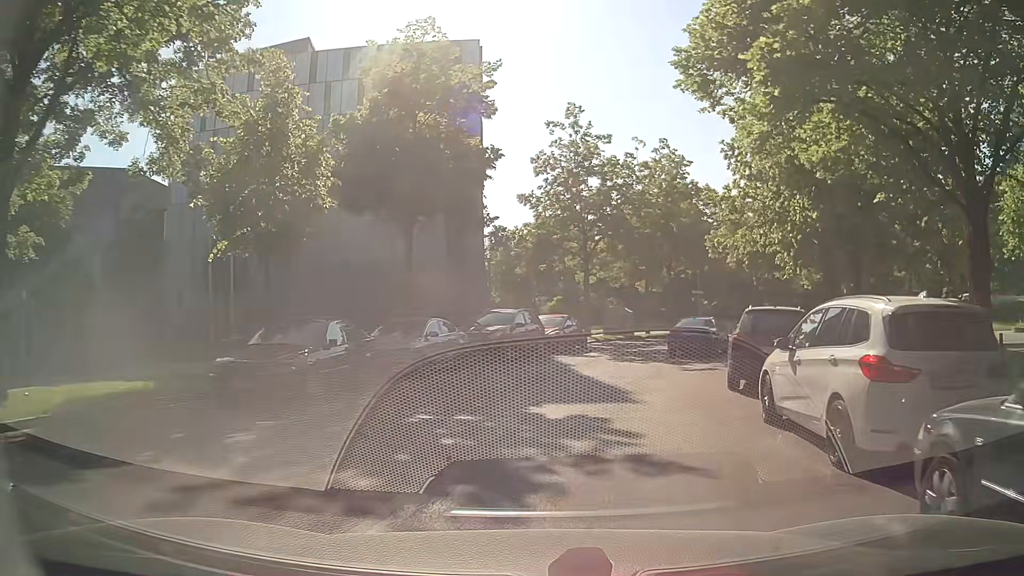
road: residential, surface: asphalt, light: Day
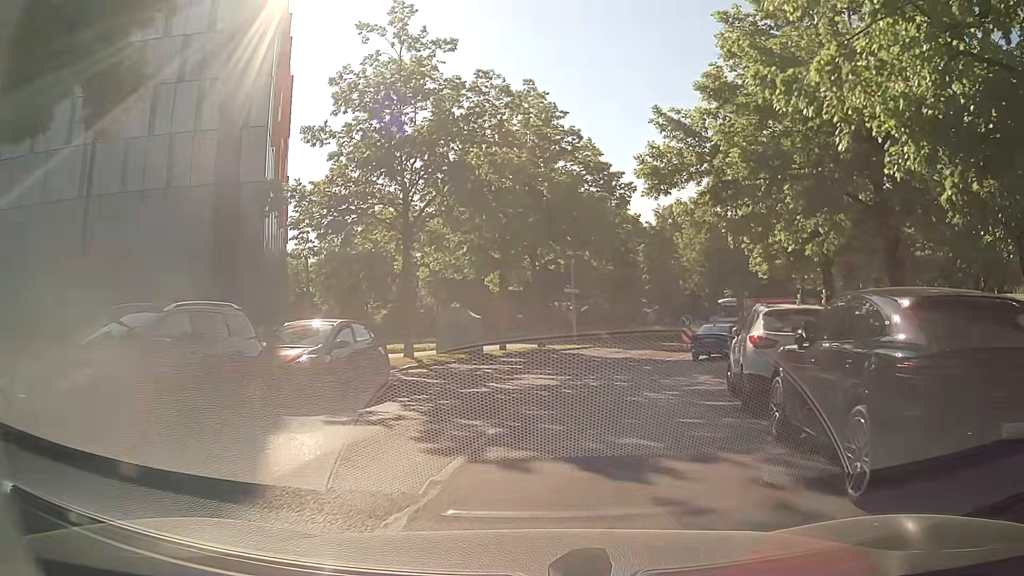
(+1.7, +14.2) m; +15°
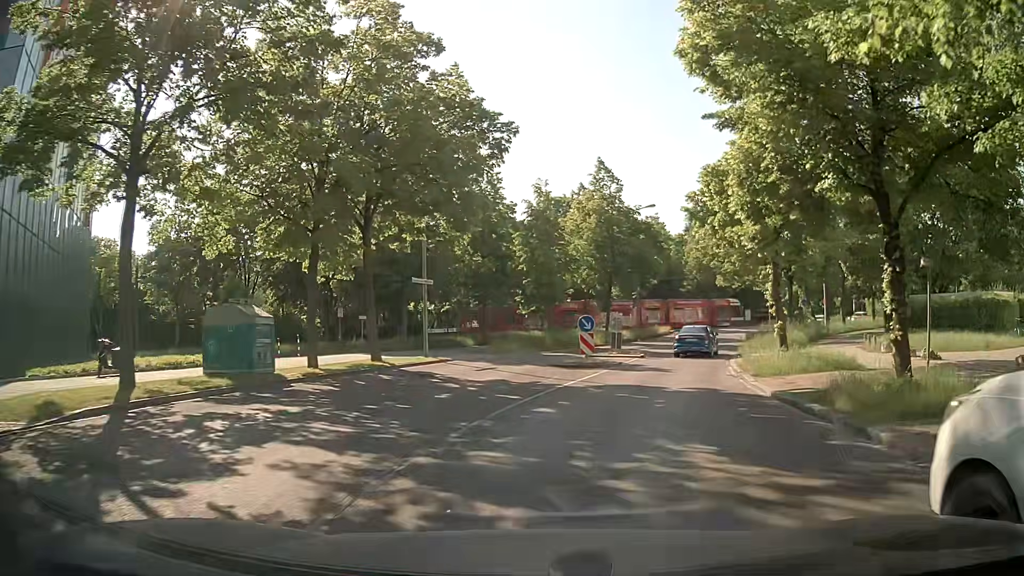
(+0.5, +10.6) m; +9°
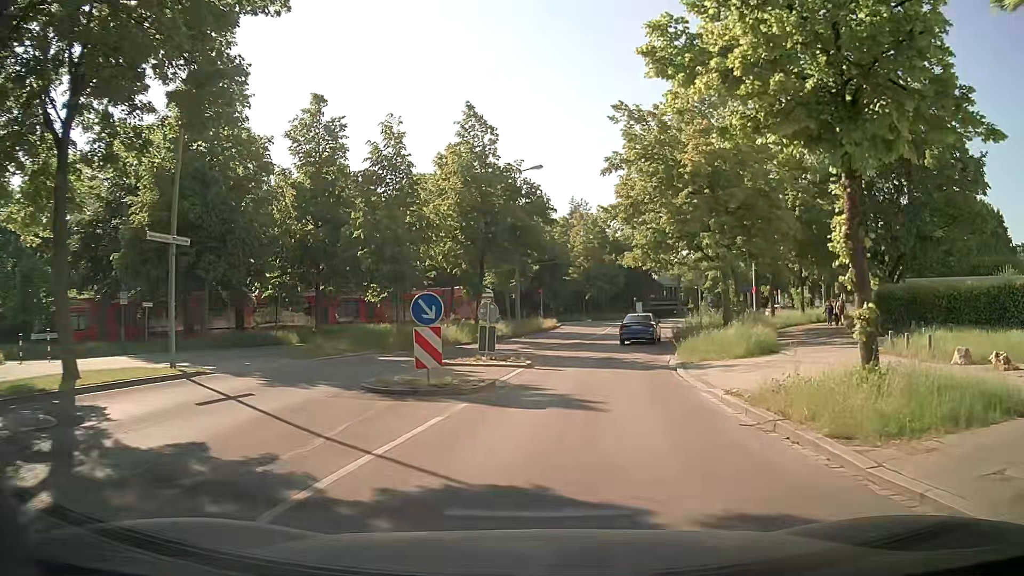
(+1.1, +11.5) m; +9°
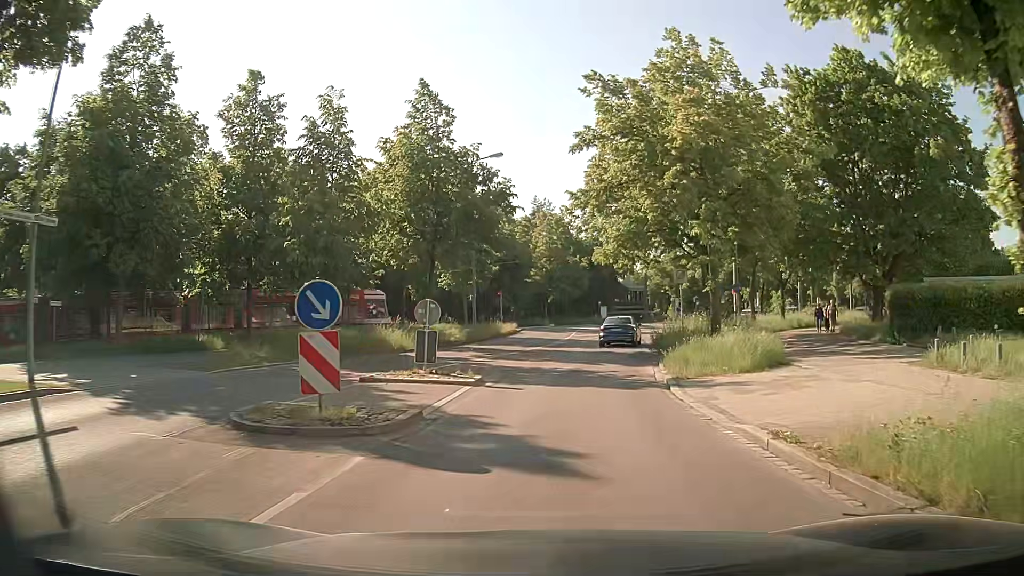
(+0.2, +4.2) m; +3°
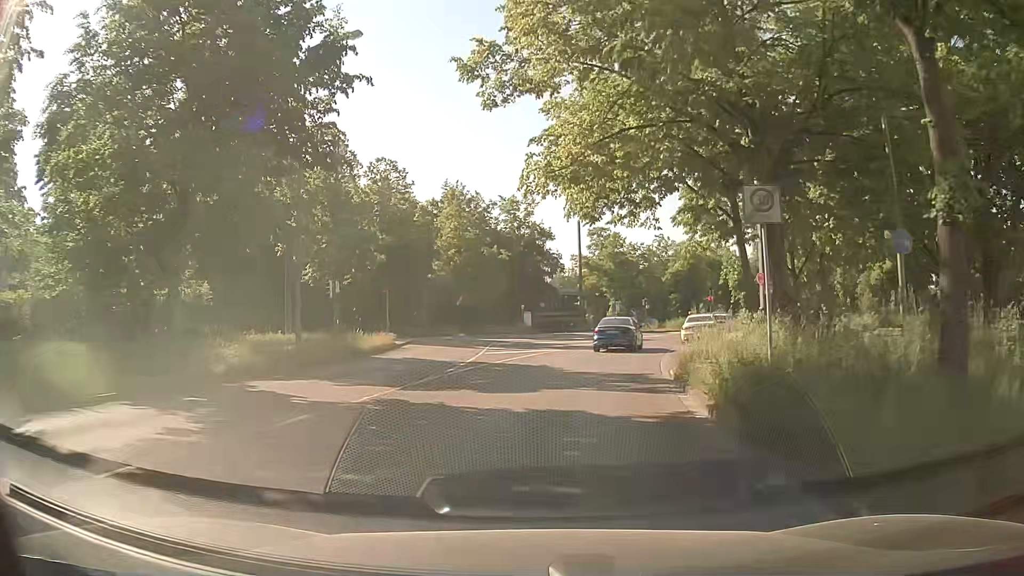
(+1.6, +17.9) m; +8°
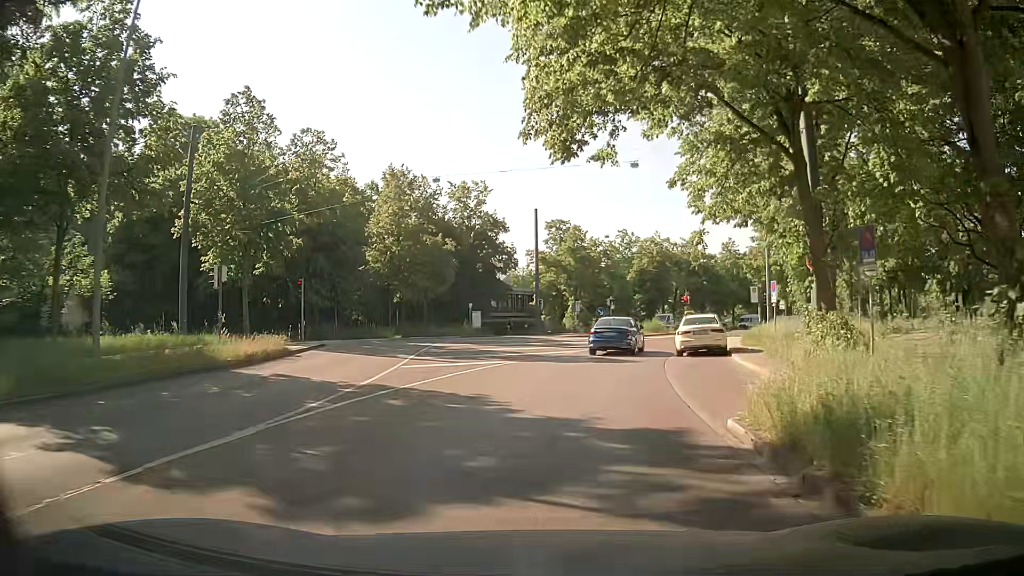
(+0.3, +8.4) m; +5°
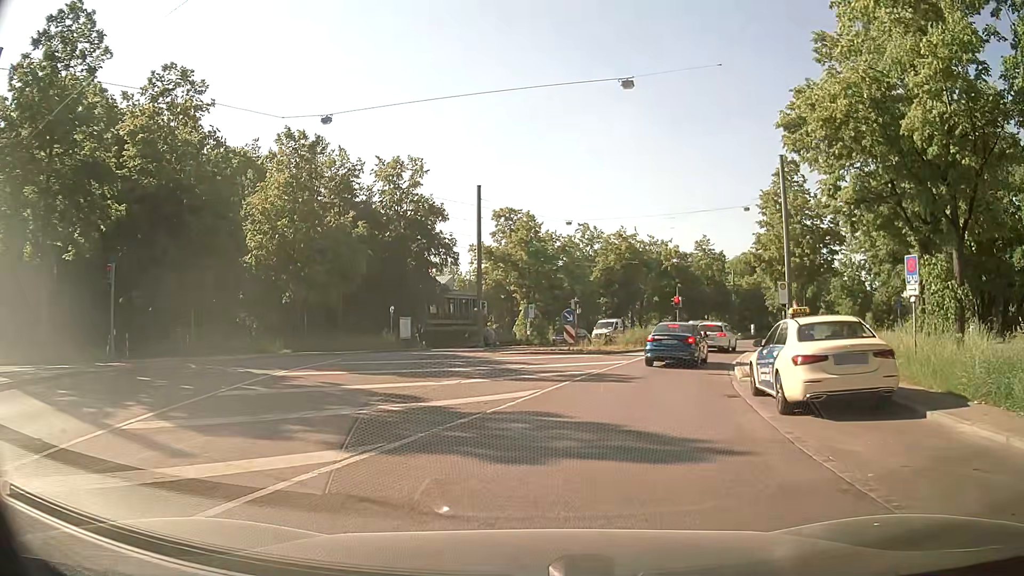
(+0.1, +14.2) m; +2°
